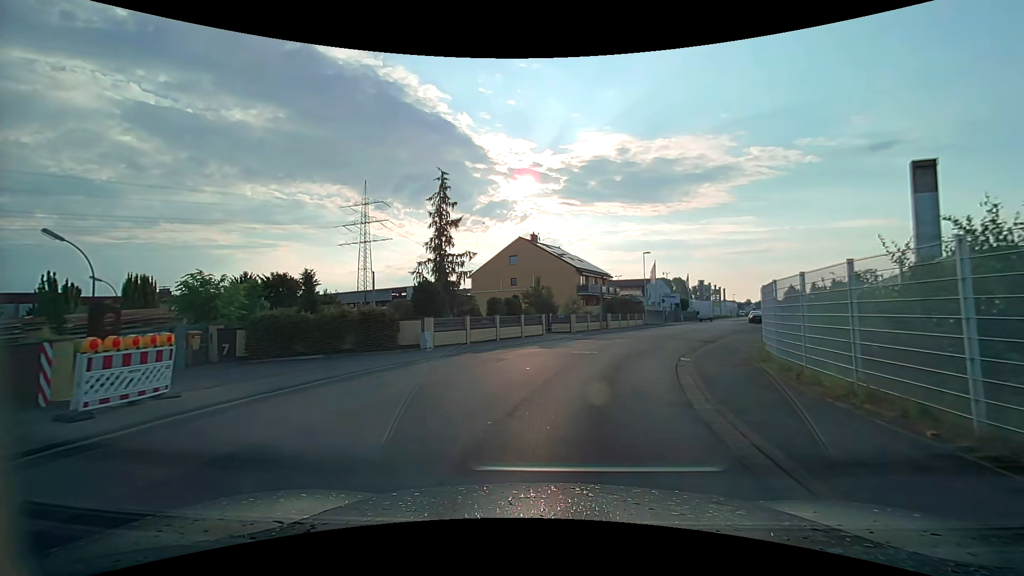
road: unclassified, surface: asphalt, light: Day
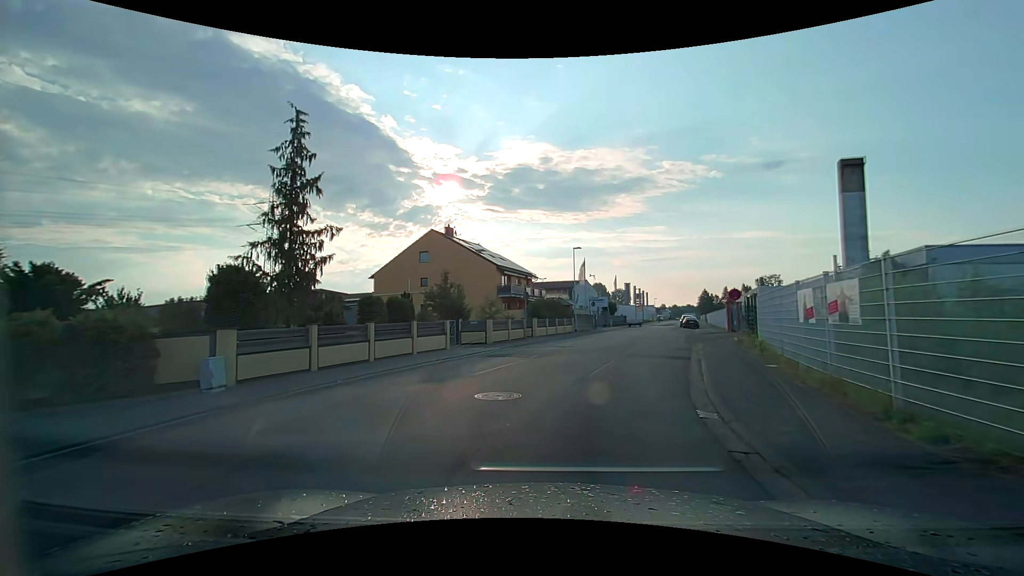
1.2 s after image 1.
(+0.8, +9.1) m; +10°
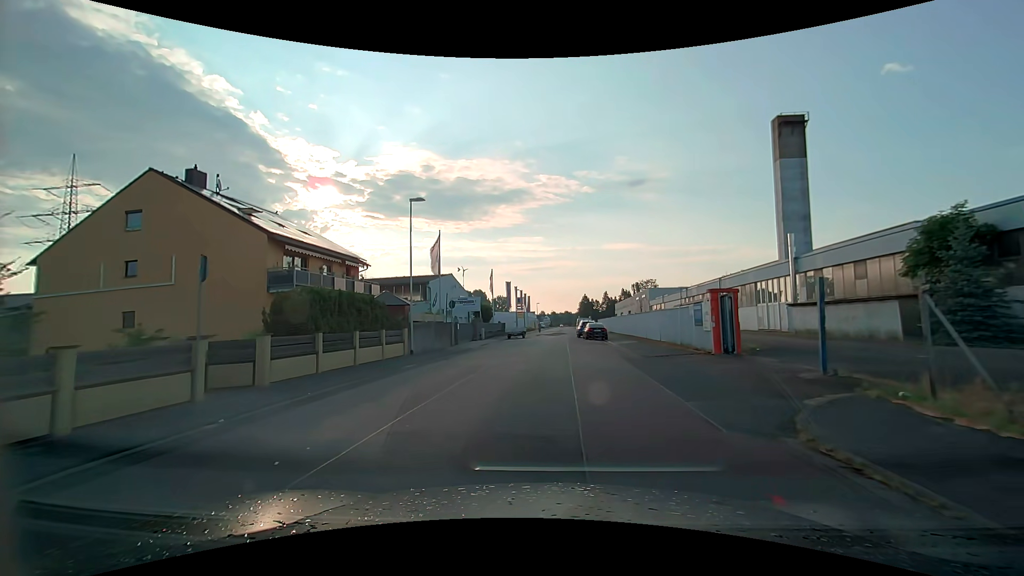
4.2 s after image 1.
(+3.3, +22.4) m; +13°
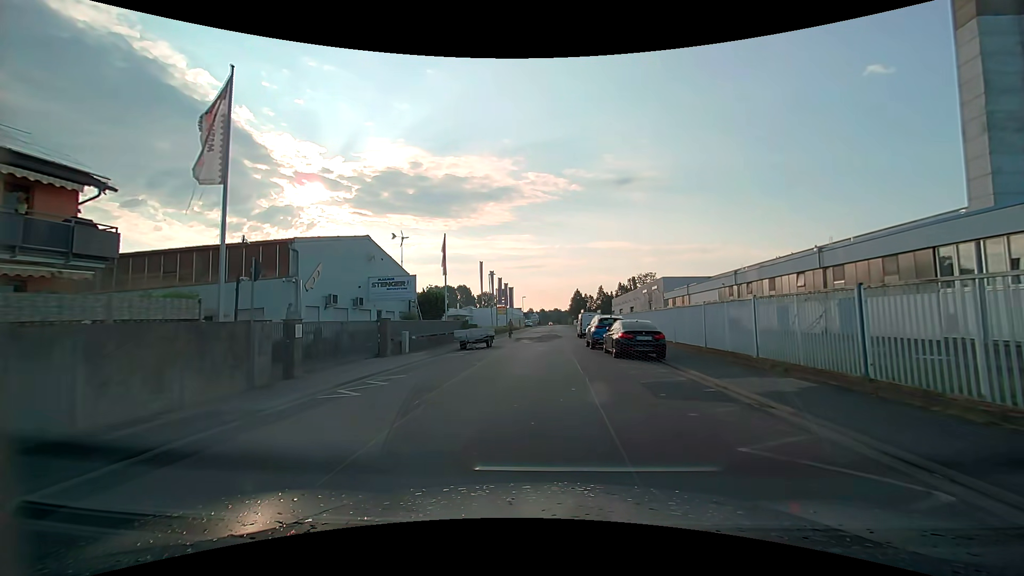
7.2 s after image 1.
(+0.5, +23.2) m; +2°
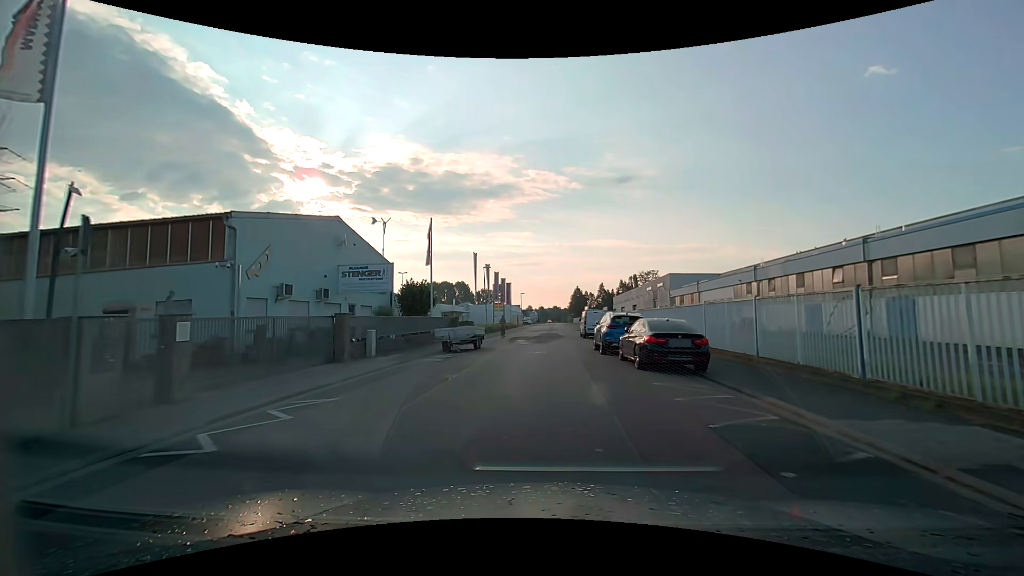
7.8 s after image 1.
(0.0, +4.7) m; 0°
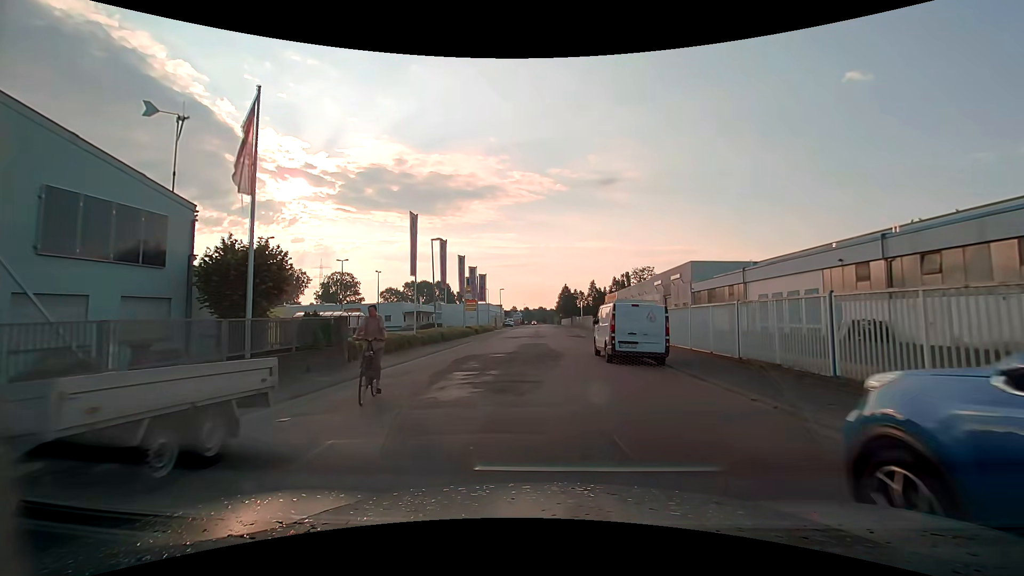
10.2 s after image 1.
(+0.2, +19.4) m; +1°
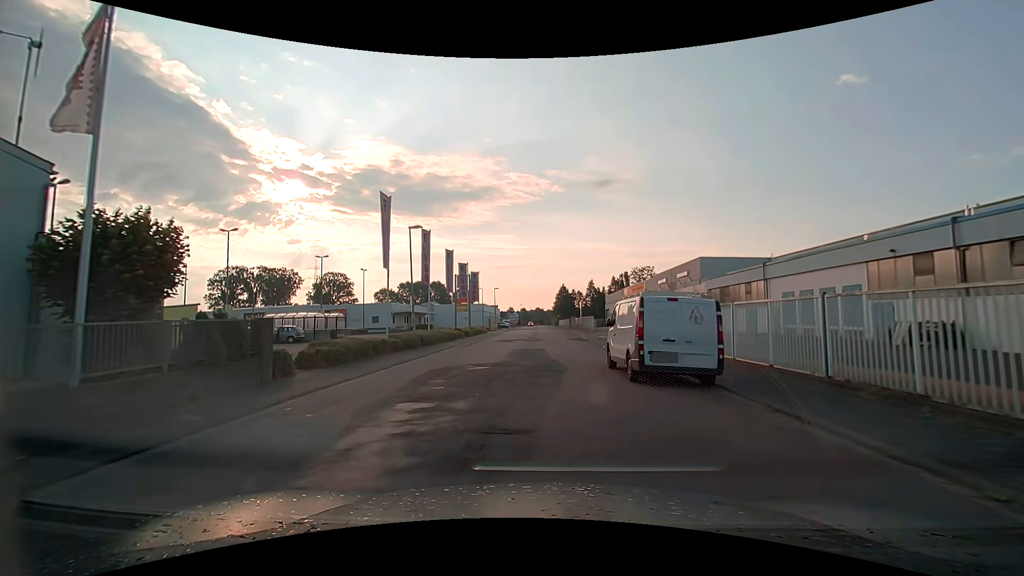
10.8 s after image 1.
(+0.1, +5.0) m; +1°
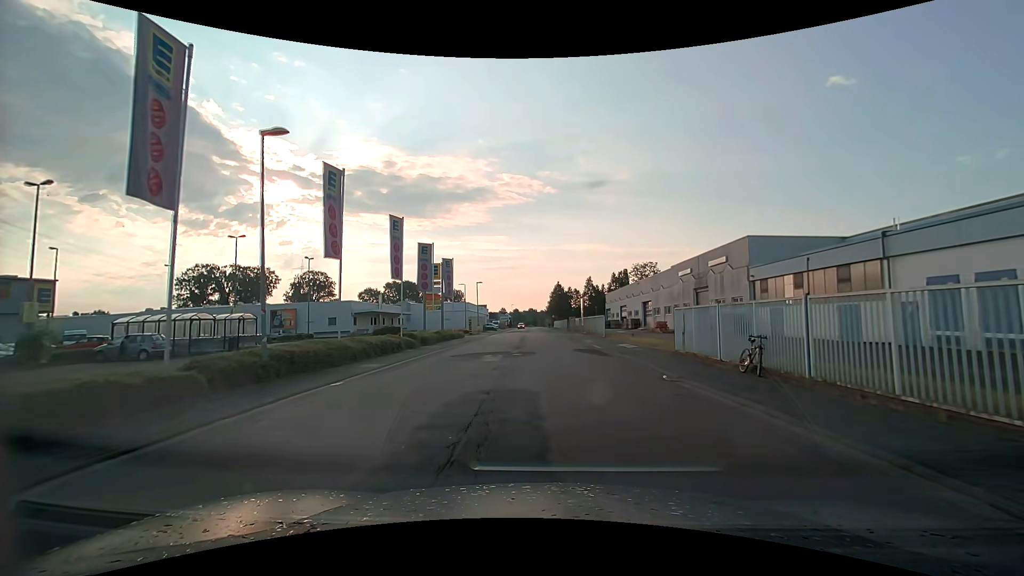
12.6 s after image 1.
(-0.1, +15.1) m; 0°
(0, +10) (0, +20) (+1, +30) (+1, +40) (0, +50) (0, +60) (0, +70) (0, +80) (0, +90) (0, +100) m
